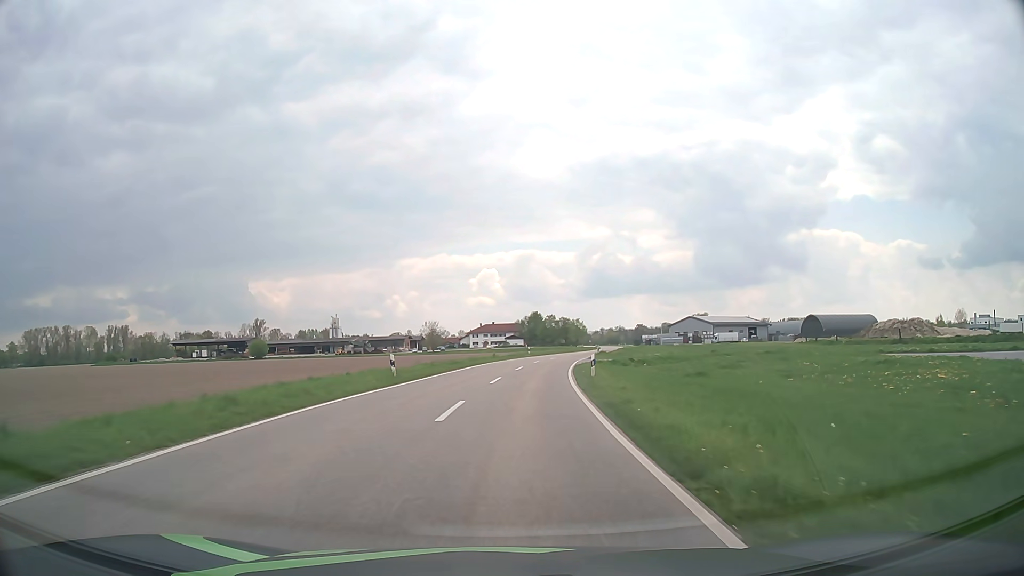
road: tertiary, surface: asphalt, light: Day
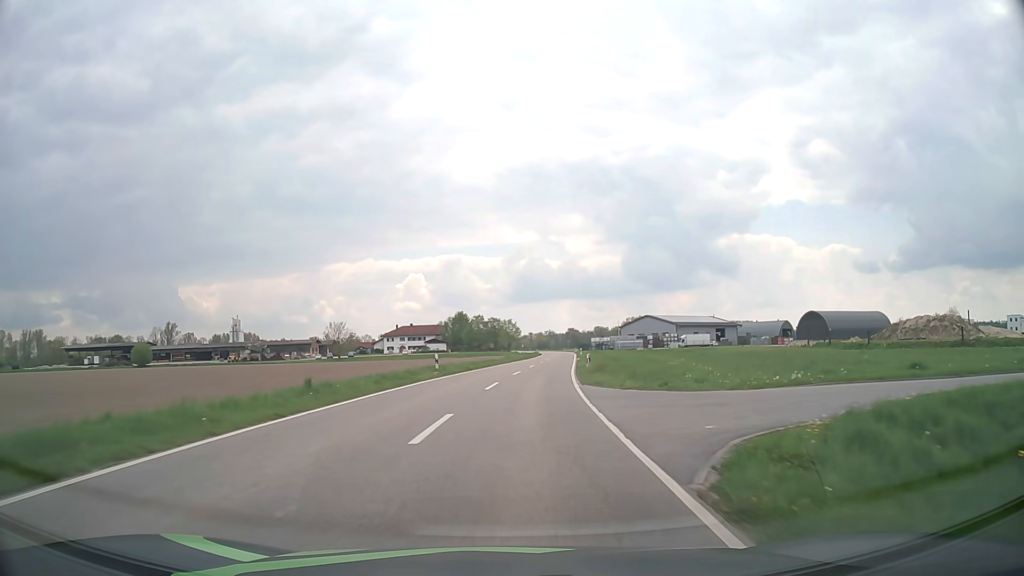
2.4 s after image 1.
(+2.1, +39.1) m; +6°
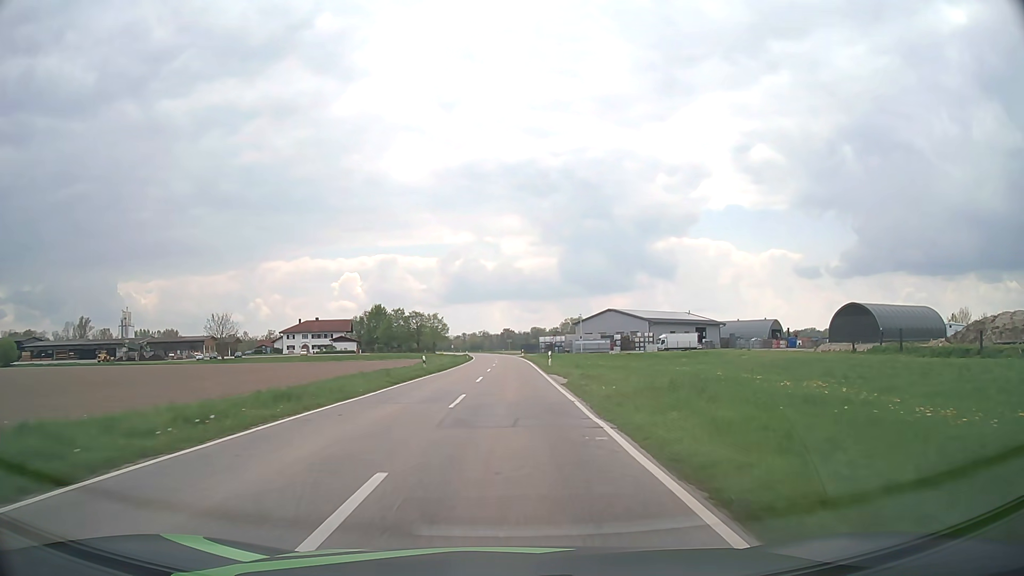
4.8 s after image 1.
(+2.4, +42.5) m; +6°
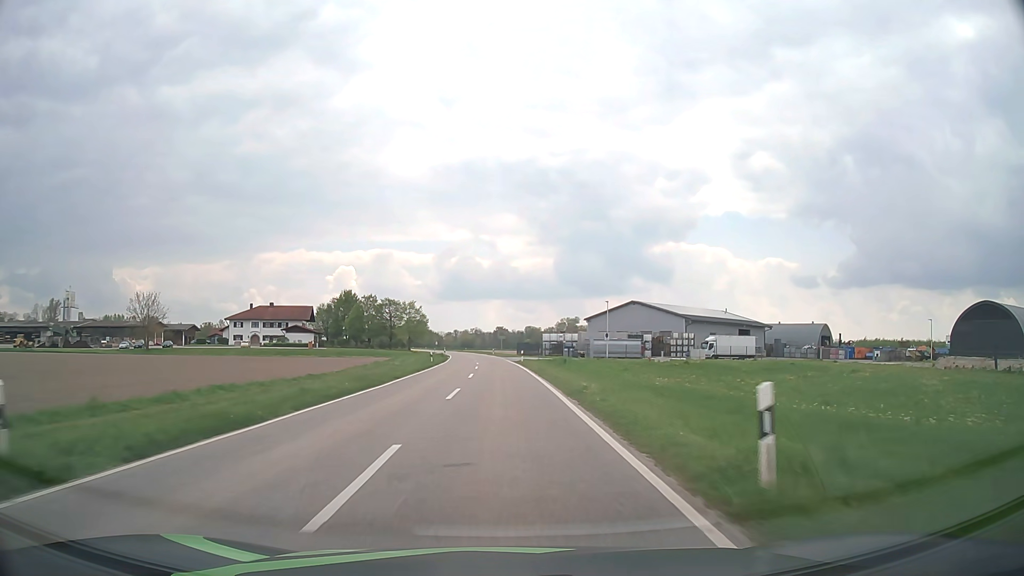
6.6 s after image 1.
(+0.3, +34.5) m; +1°
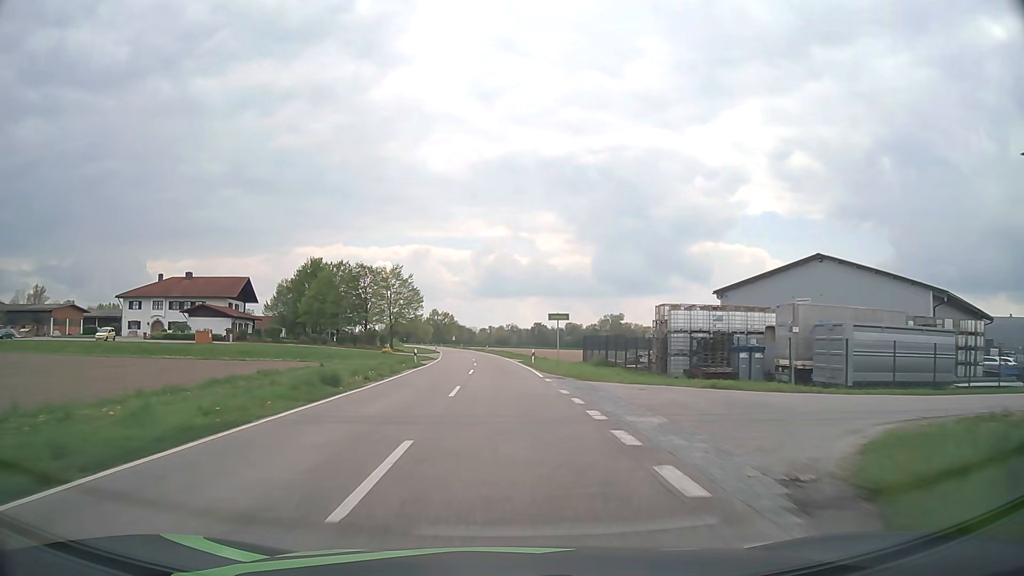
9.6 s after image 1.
(-1.1, +60.8) m; -3°
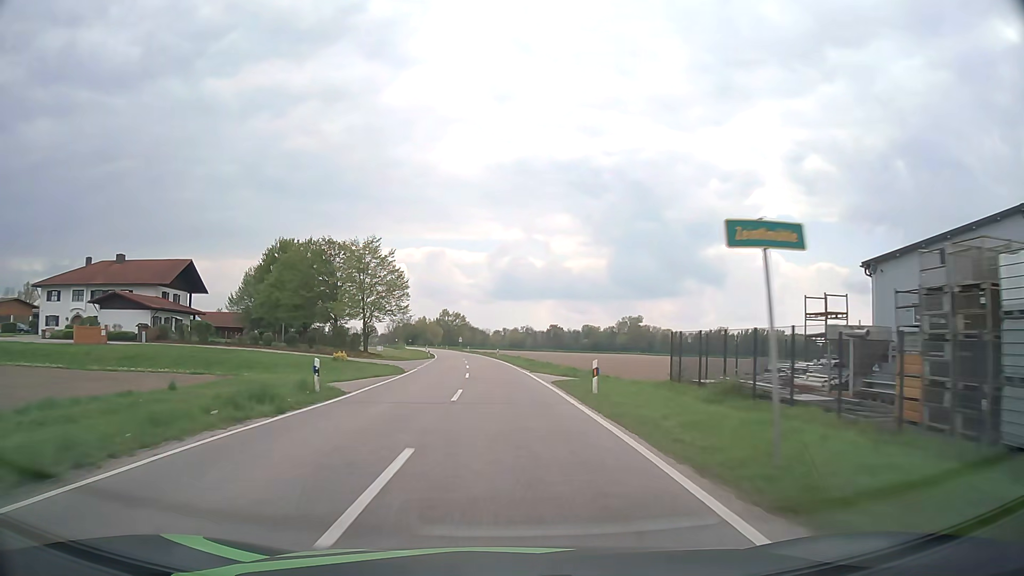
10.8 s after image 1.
(-0.2, +25.0) m; -1°
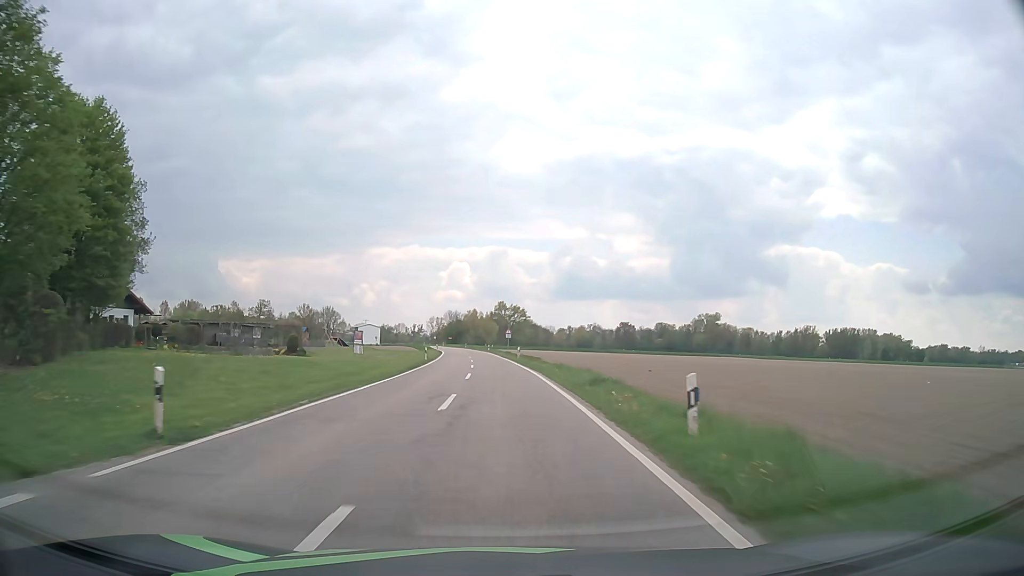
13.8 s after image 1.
(-2.4, +63.7) m; -5°
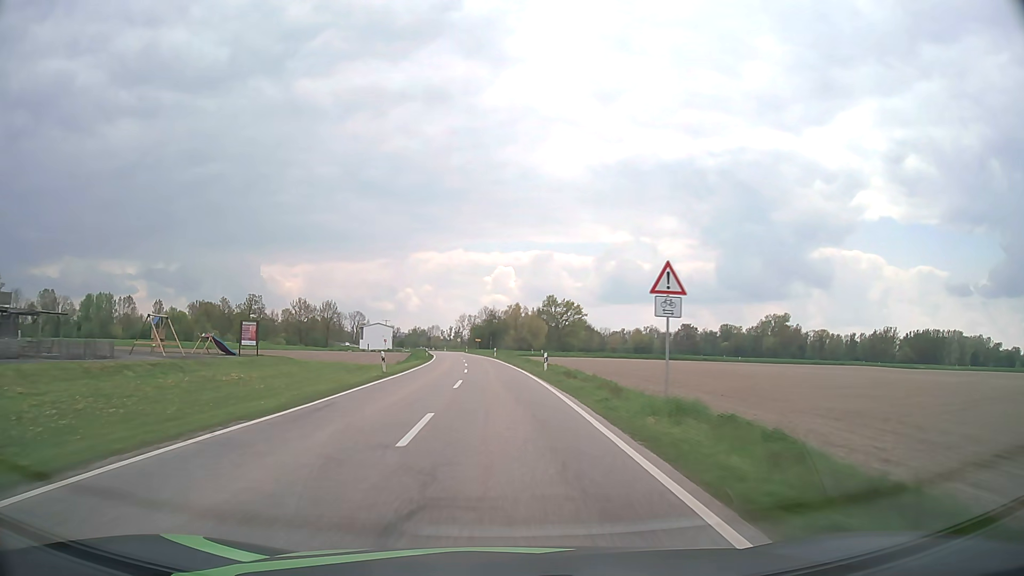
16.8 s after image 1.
(-2.2, +65.5) m; -4°
(0, +10) (0, +20) (-1, +30) (-1, +40) (-2, +50) (-2, +60) (-3, +70) (-4, +80) (-5, +90) (-7, +100) m
